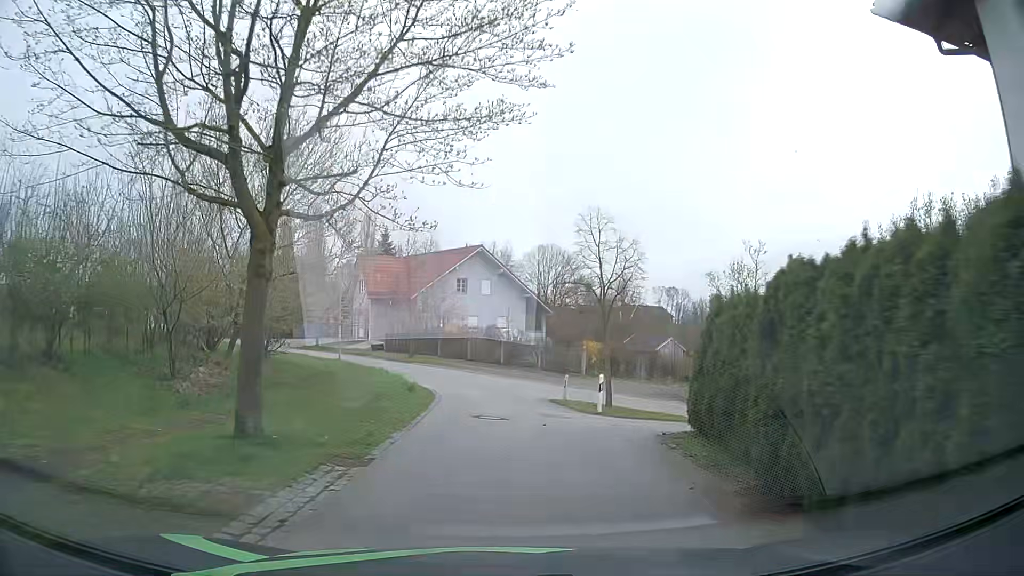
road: residential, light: Day
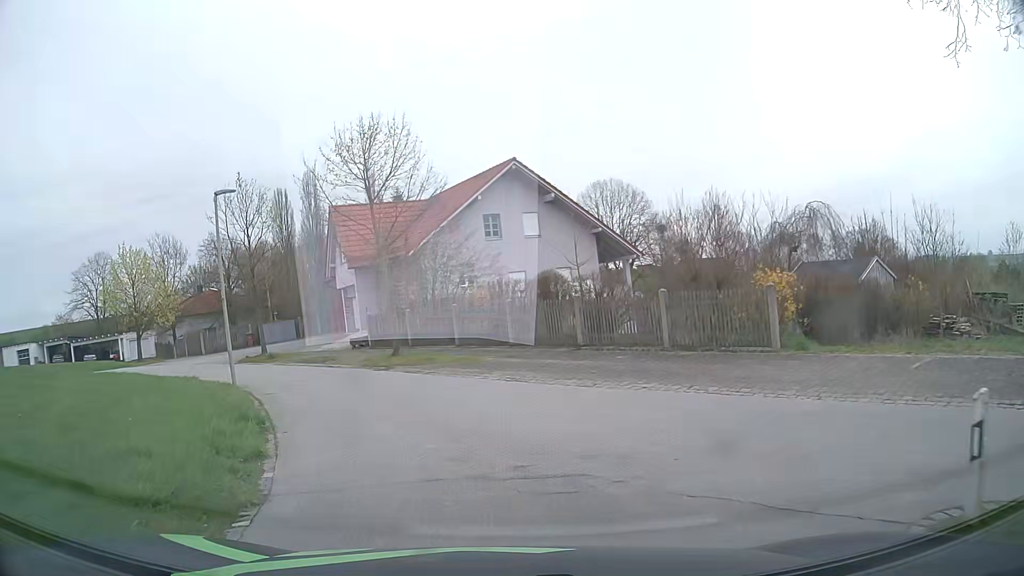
(-0.2, +20.2) m; -4°
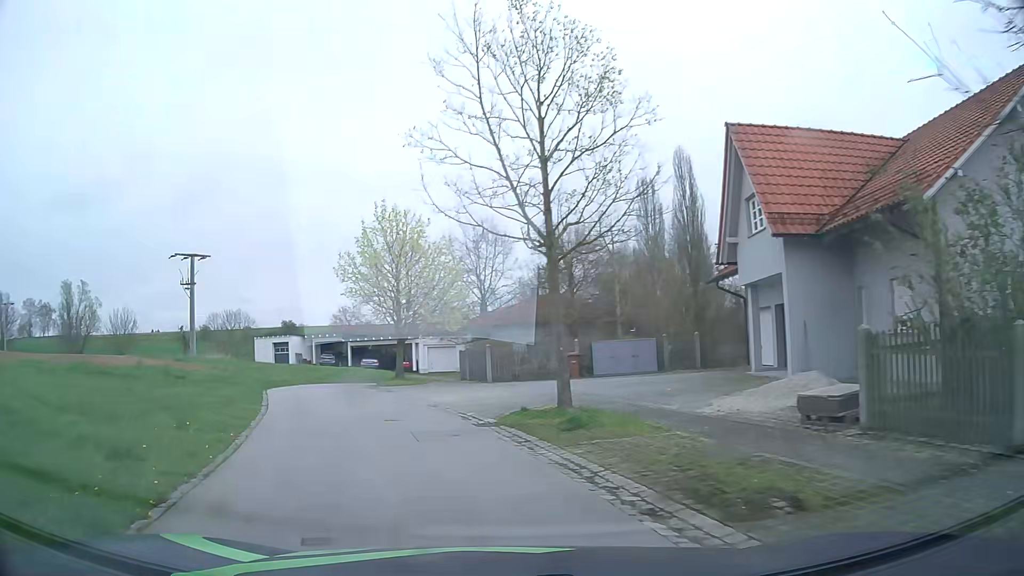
(-4.7, +18.2) m; -31°
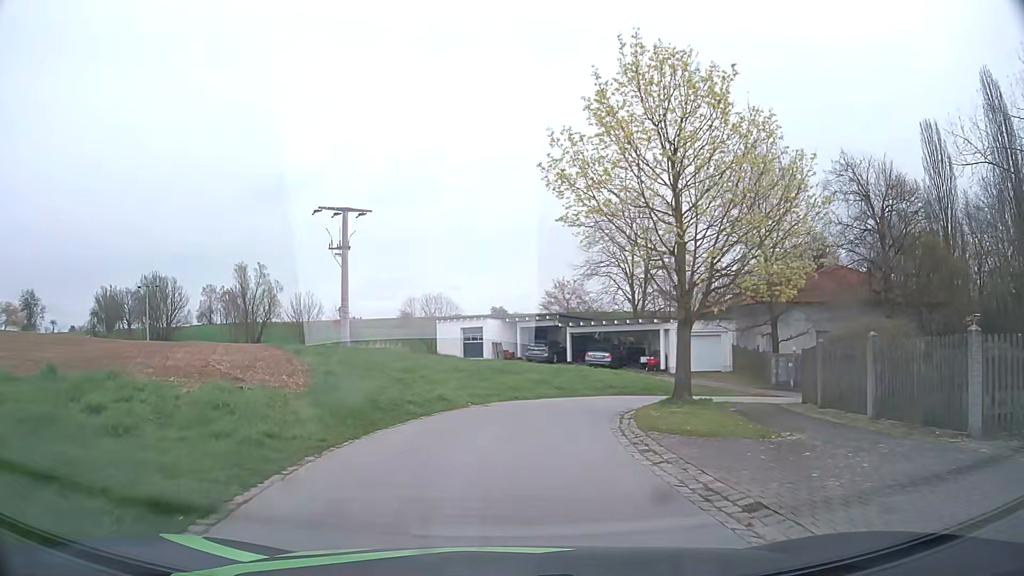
(-3.8, +17.1) m; -20°
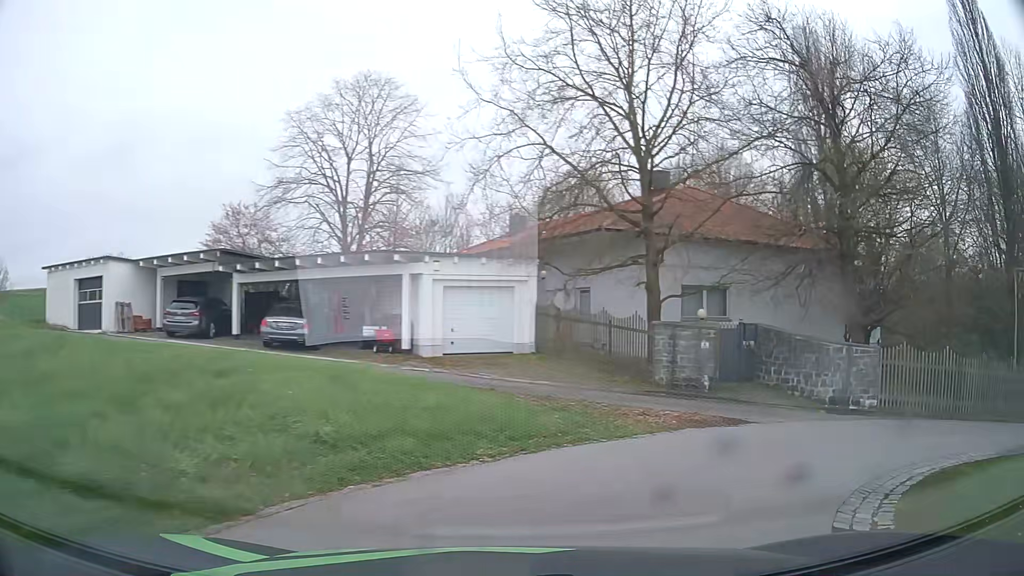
(+1.9, +18.6) m; +25°
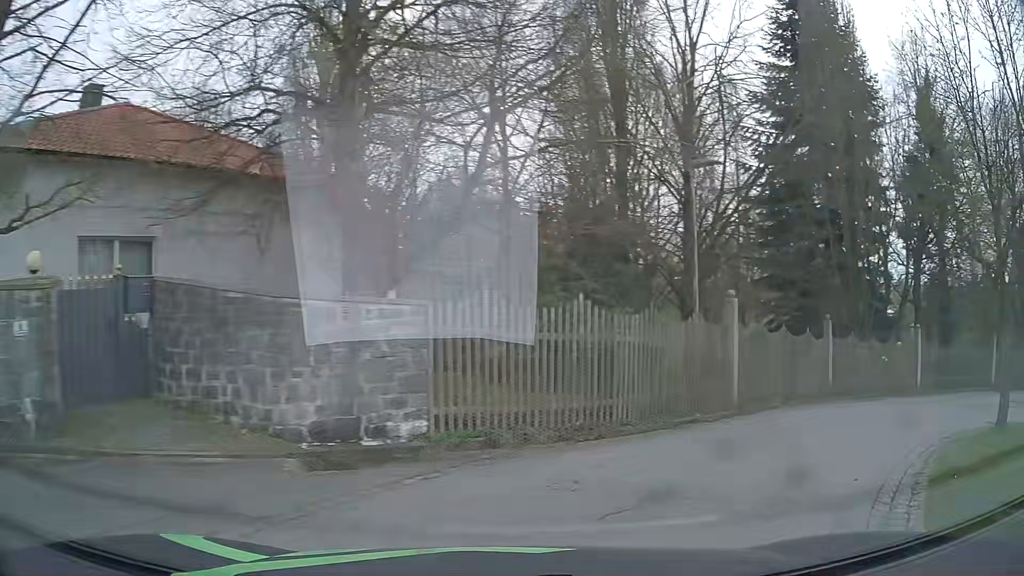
(+3.4, +8.9) m; +43°
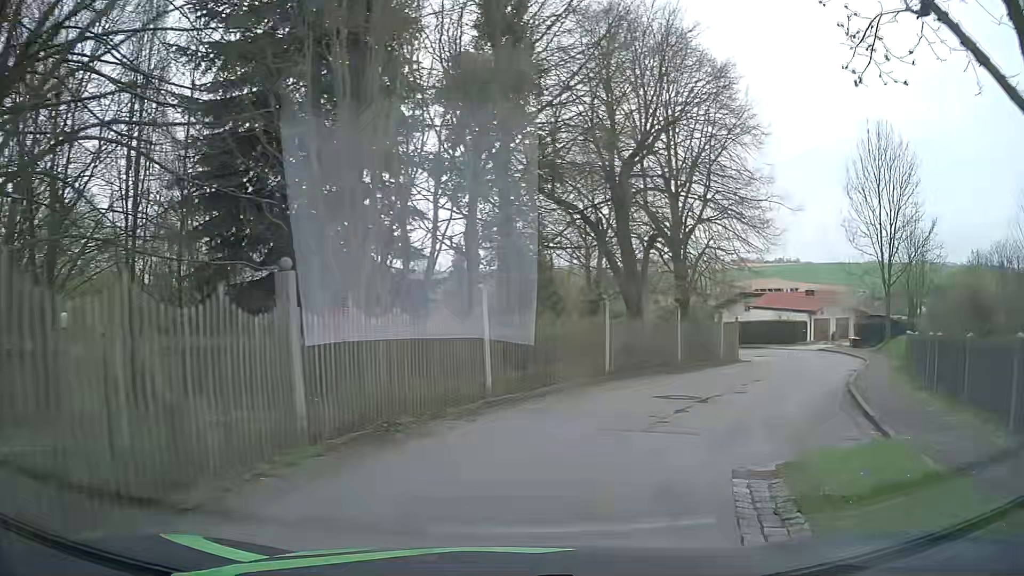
(+3.9, +9.5) m; +42°
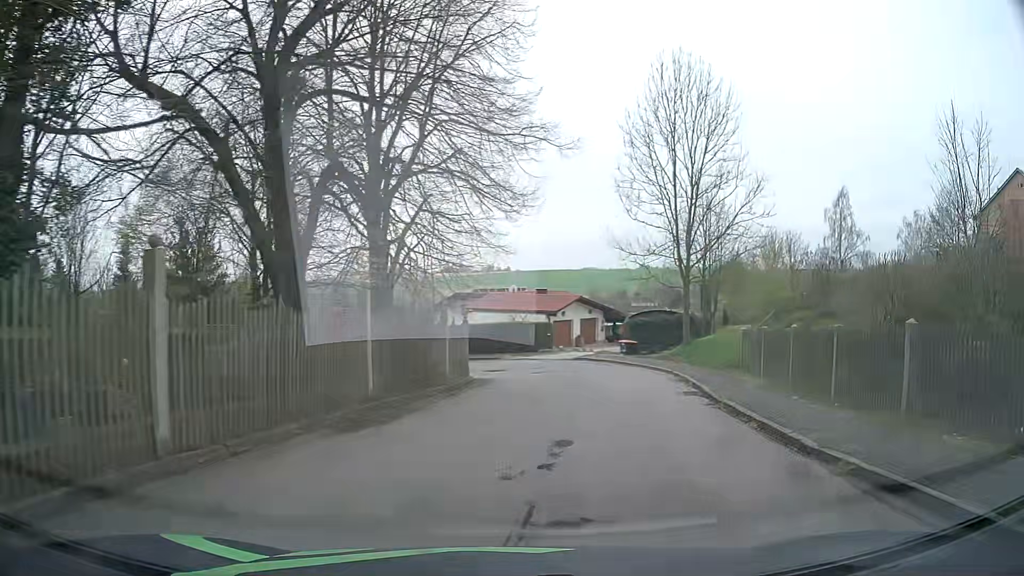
(+2.7, +11.8) m; +28°
